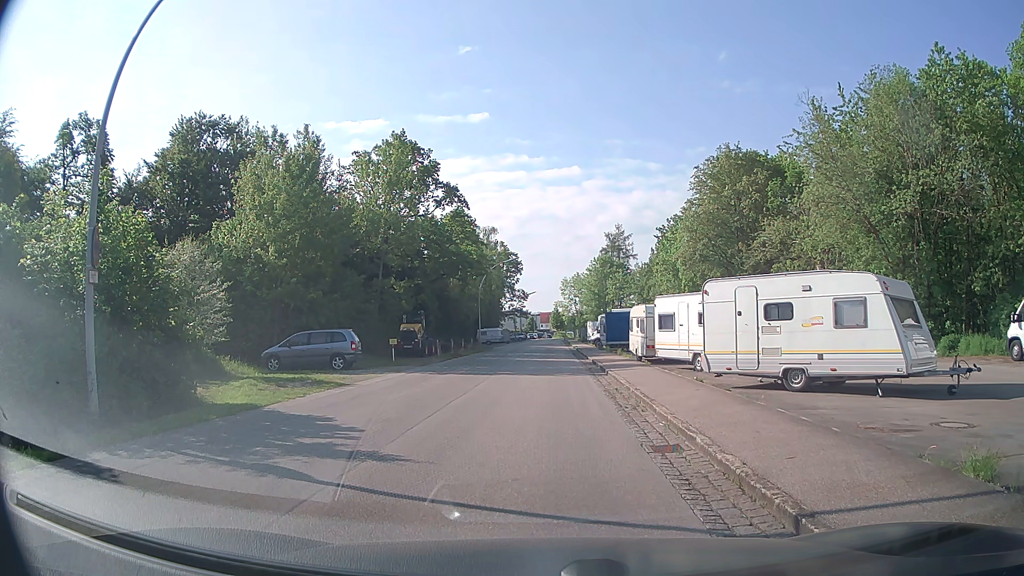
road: residential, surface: asphalt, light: Day
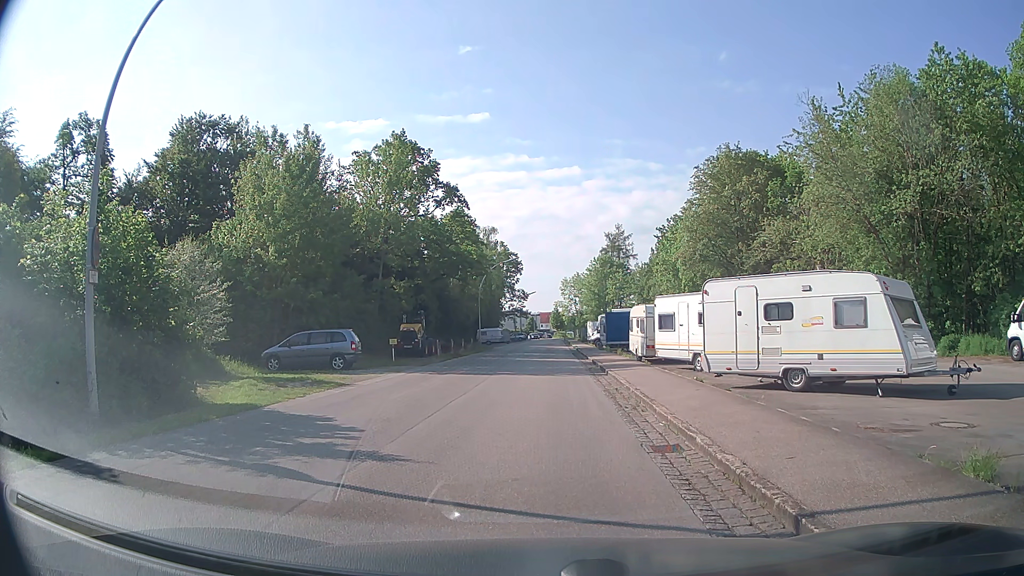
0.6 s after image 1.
(0.0, 0.0) m; 0°
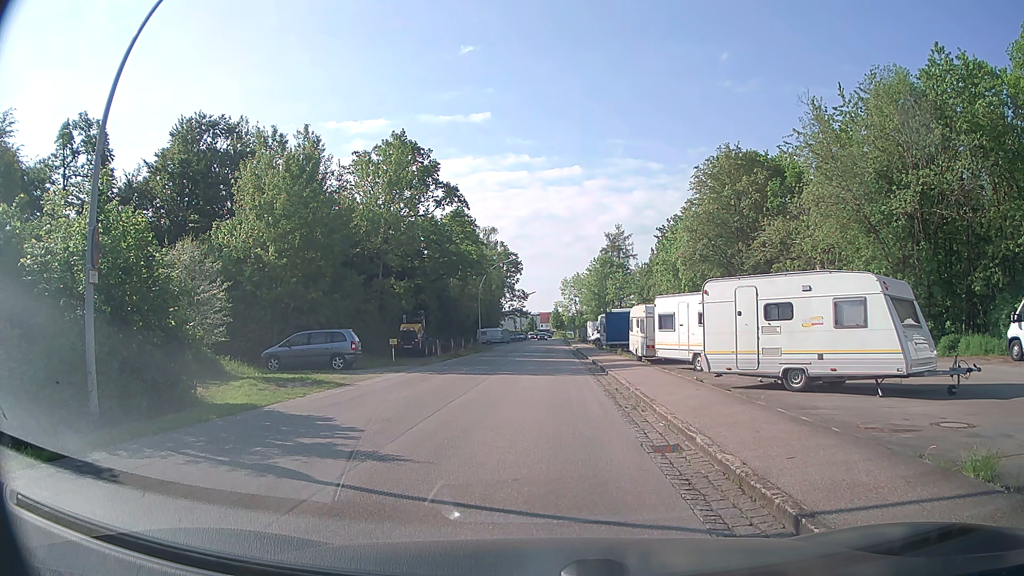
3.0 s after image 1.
(0.0, 0.0) m; 0°
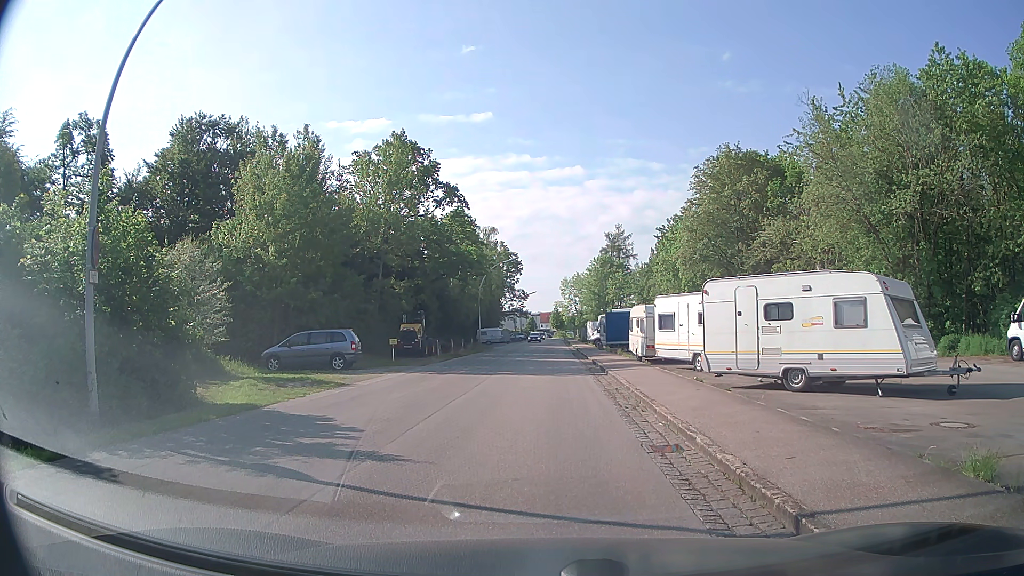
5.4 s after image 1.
(0.0, 0.0) m; 0°
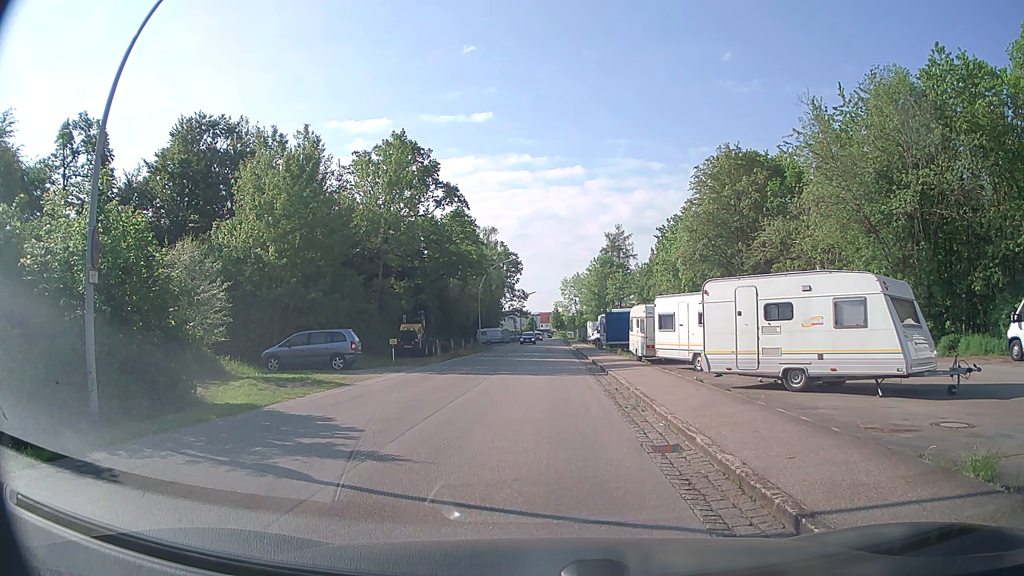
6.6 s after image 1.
(0.0, 0.0) m; 0°
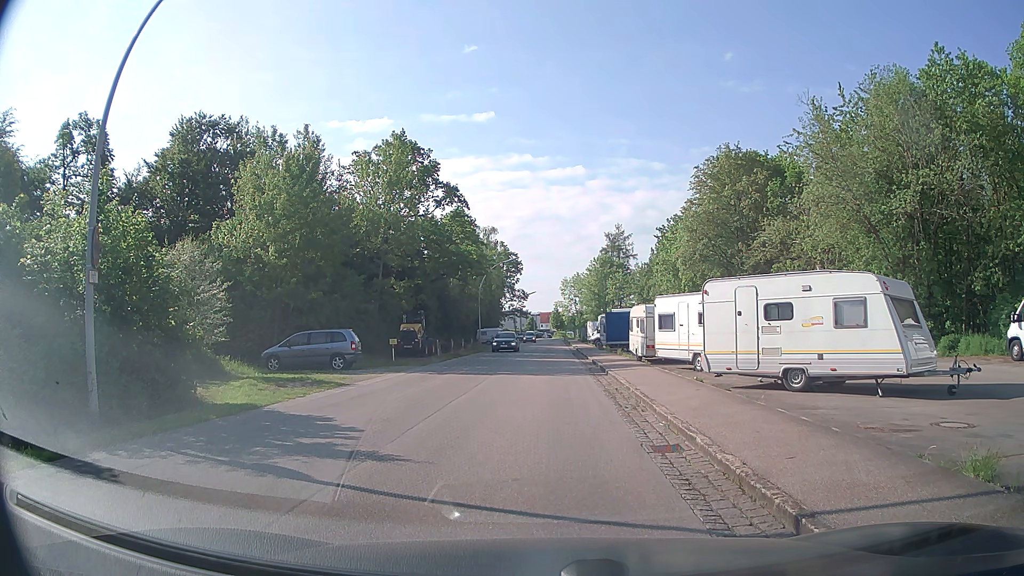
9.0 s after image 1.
(0.0, 0.0) m; 0°
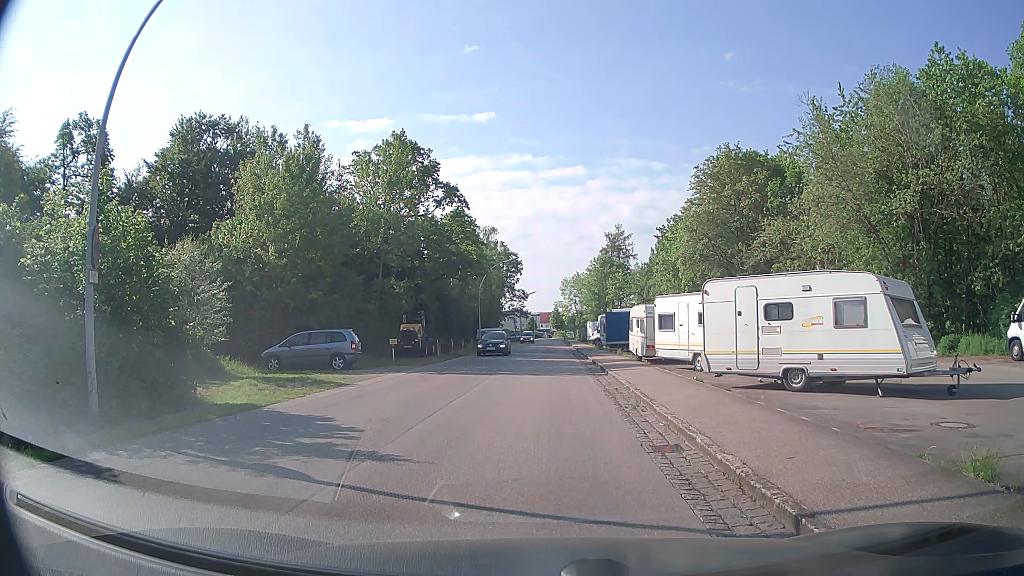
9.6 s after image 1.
(0.0, 0.0) m; 0°
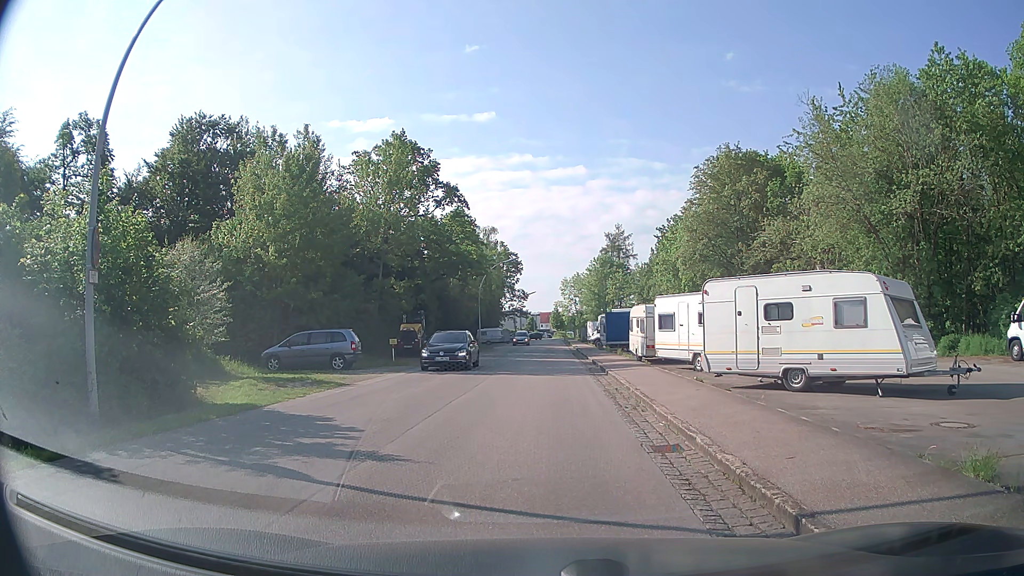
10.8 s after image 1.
(0.0, 0.0) m; 0°
